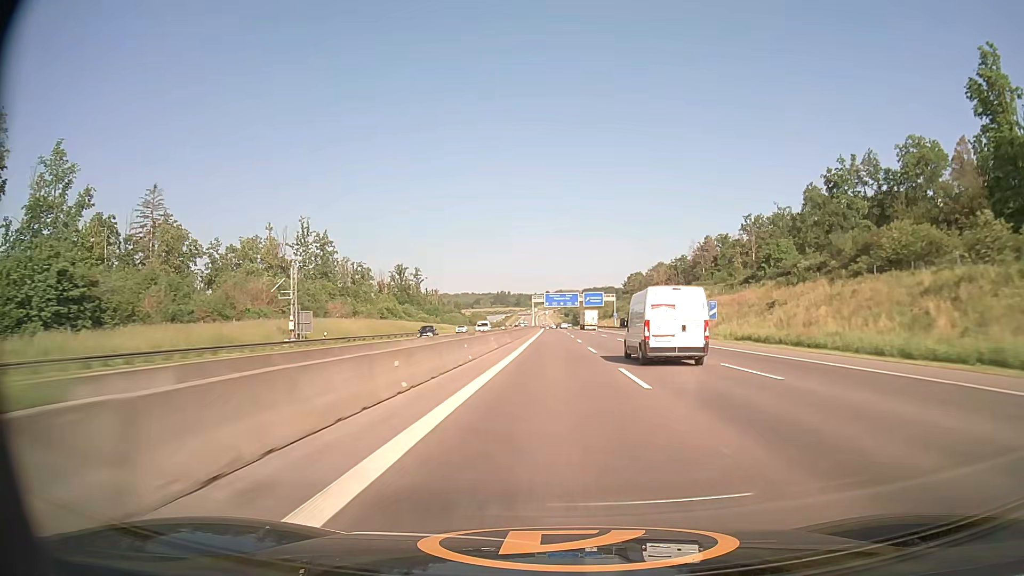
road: motorway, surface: asphalt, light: Day
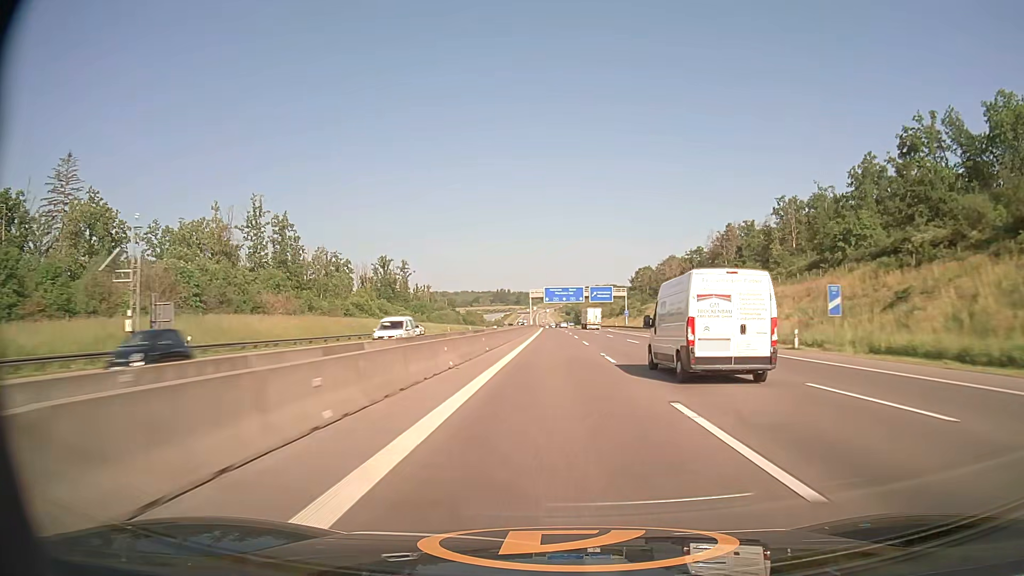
(0.0, +25.5) m; 0°
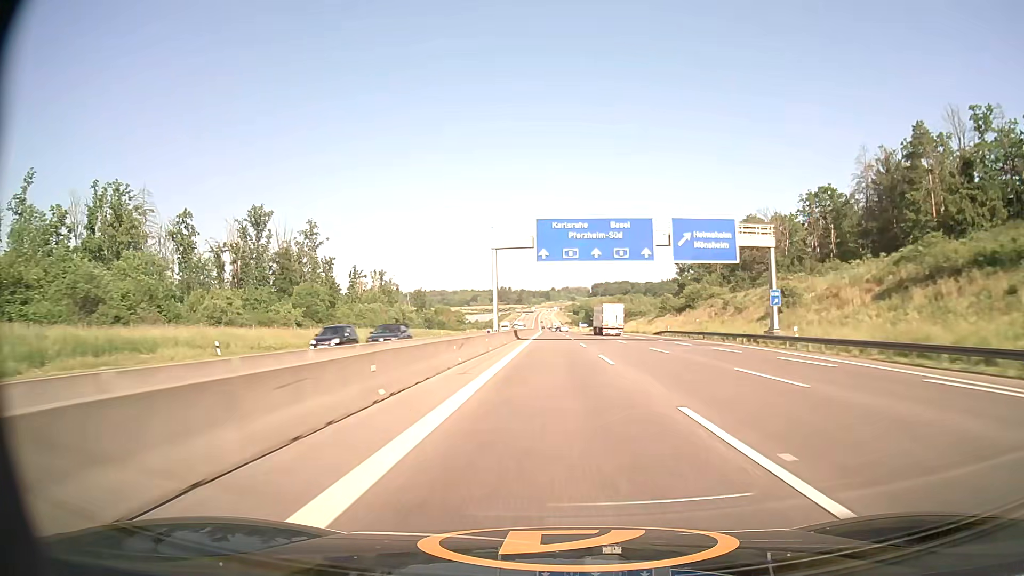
(-0.4, +101.9) m; -1°
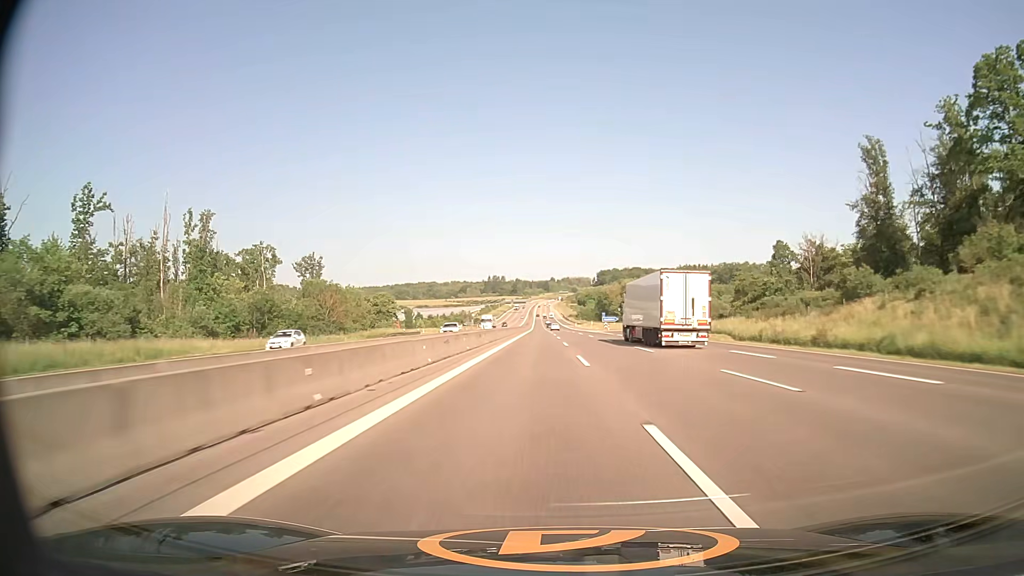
(+0.1, +127.0) m; 0°
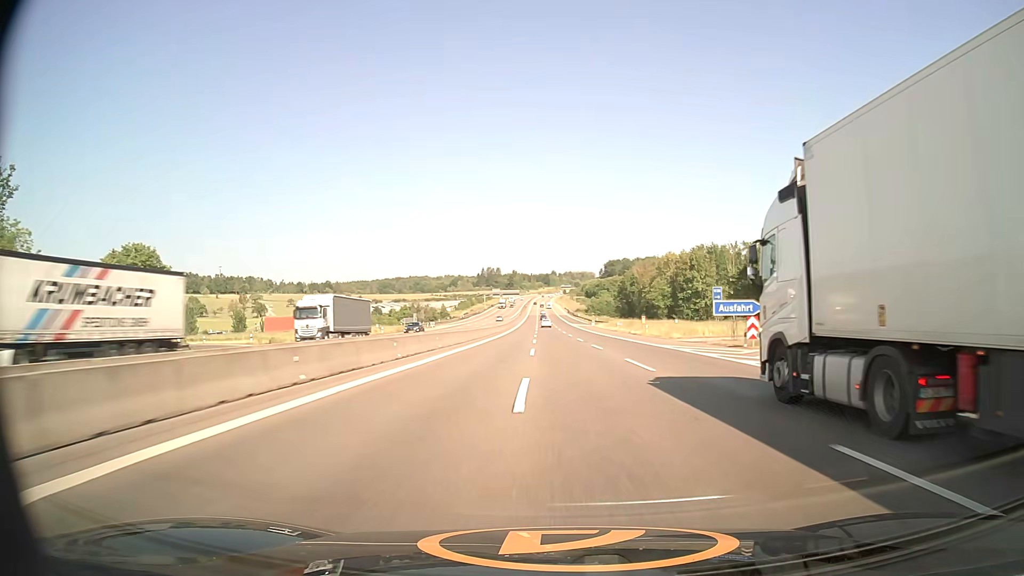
(+0.1, +101.2) m; 0°
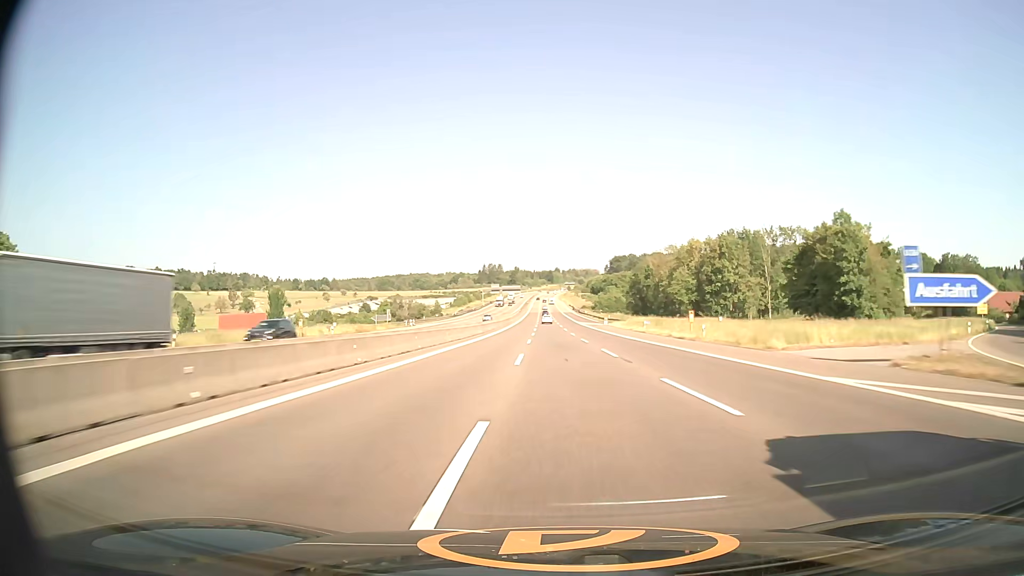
(+0.1, +25.4) m; 0°
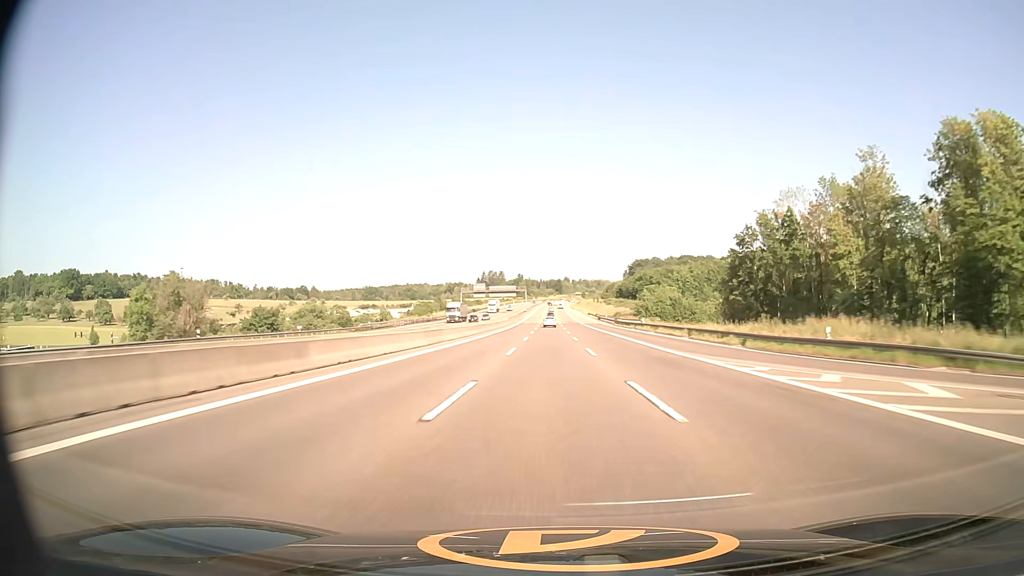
(-0.8, +103.7) m; -1°
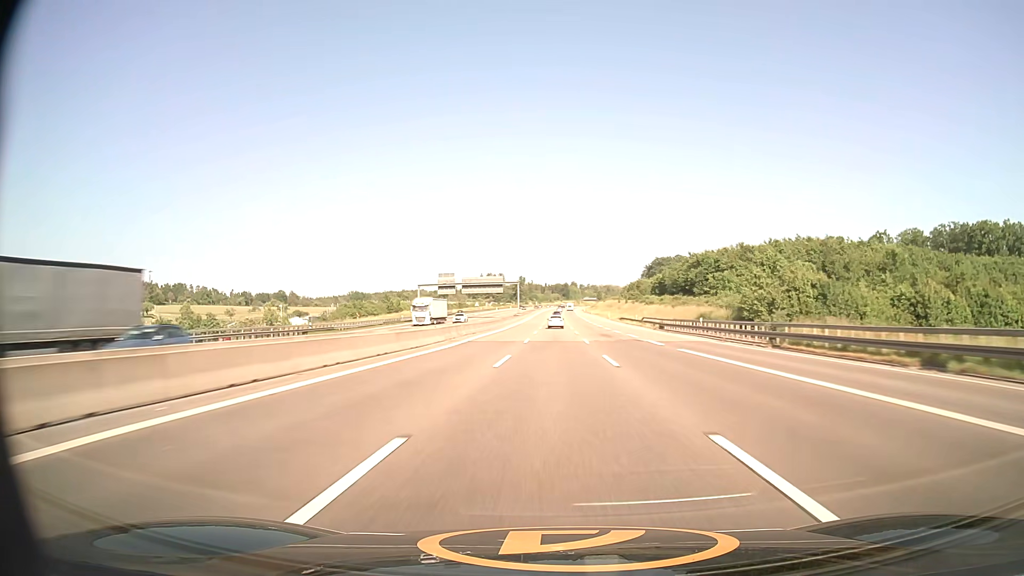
(-0.4, +79.9) m; -1°
(0, +10) (0, +20) (0, +30) (0, +40) (0, +50) (0, +60) (0, +70) (0, +80) (0, +90) (0, +100) m
